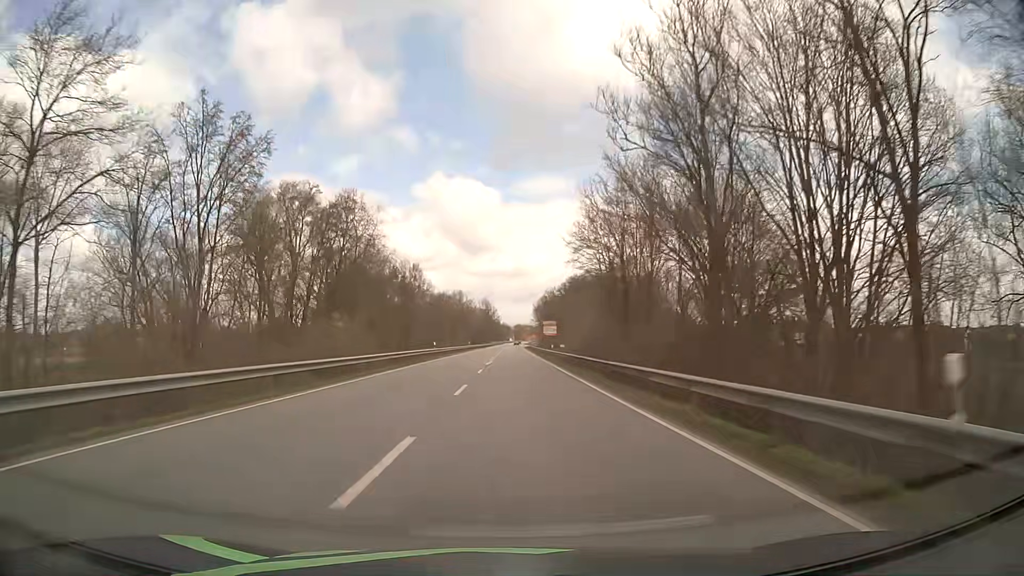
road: primary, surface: asphalt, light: Day
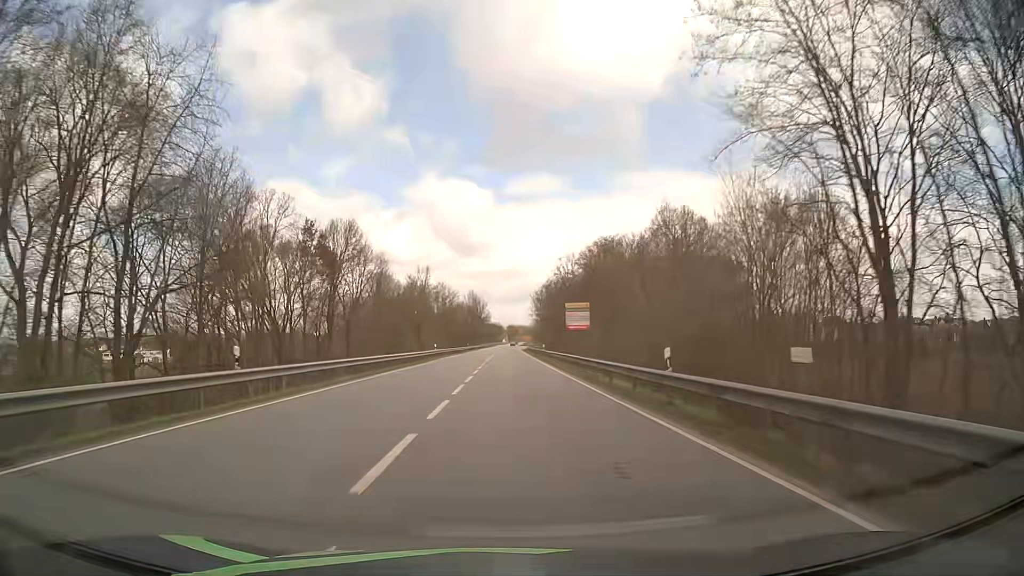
(+0.2, +42.2) m; +1°
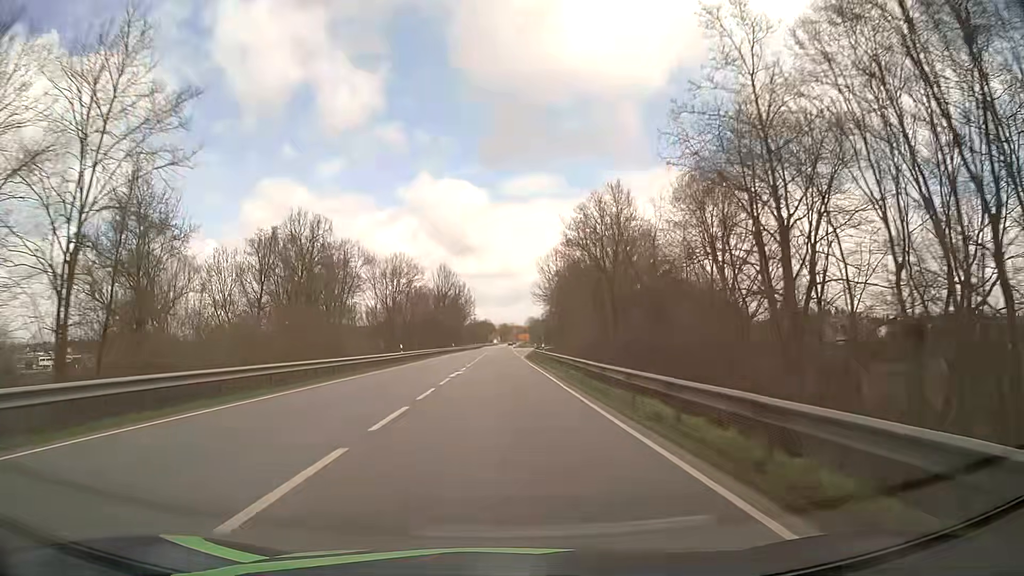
(+0.3, +67.6) m; 0°
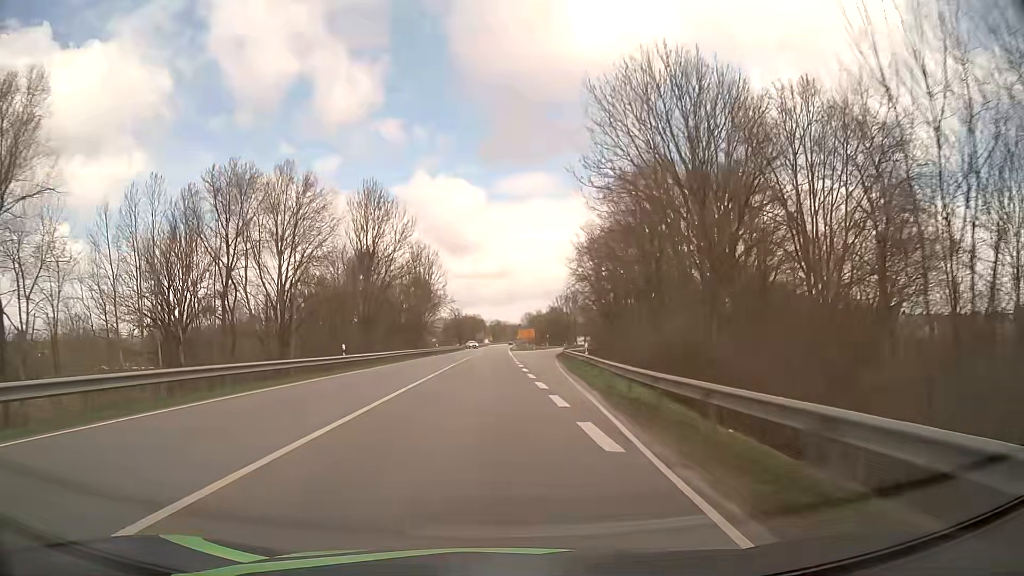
(+0.2, +65.8) m; +1°
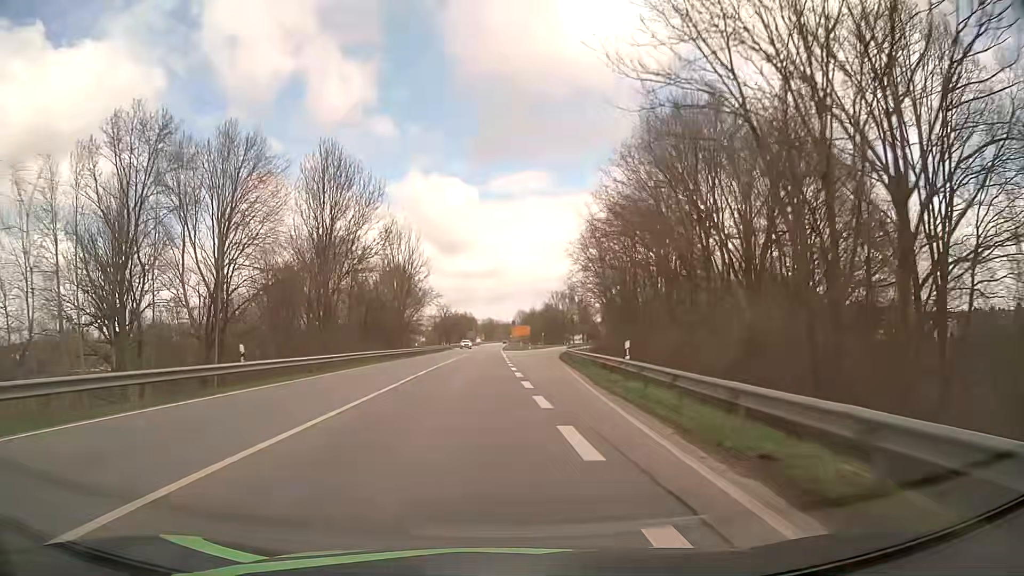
(+0.1, +12.7) m; +1°
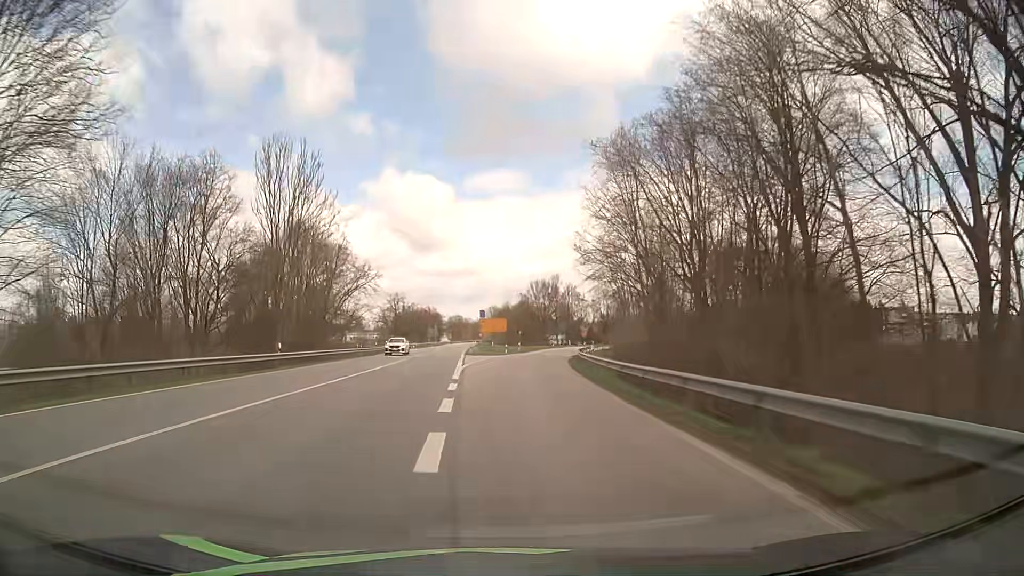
(+0.6, +36.6) m; +2°
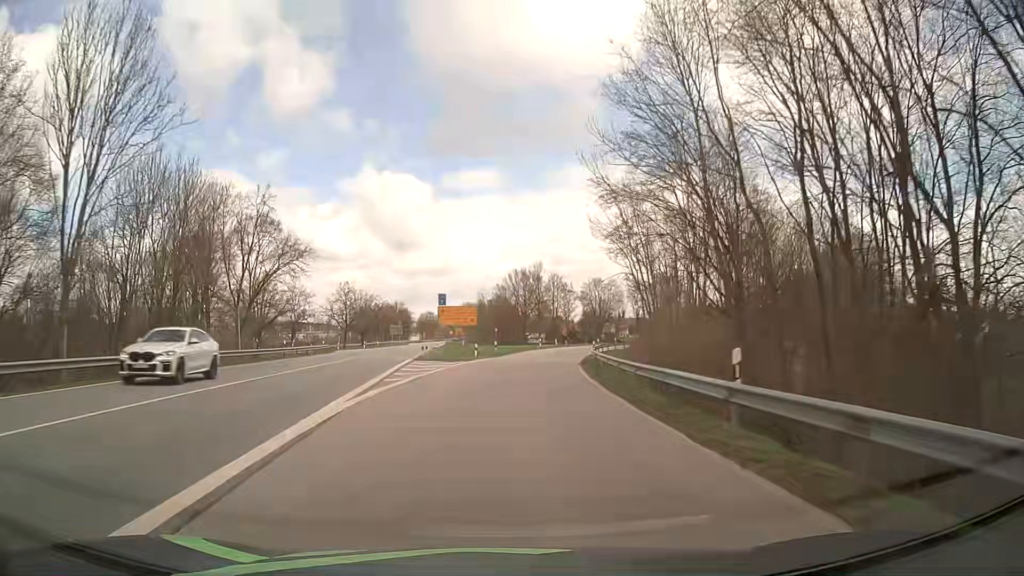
(+0.4, +23.1) m; +2°
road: primary_link
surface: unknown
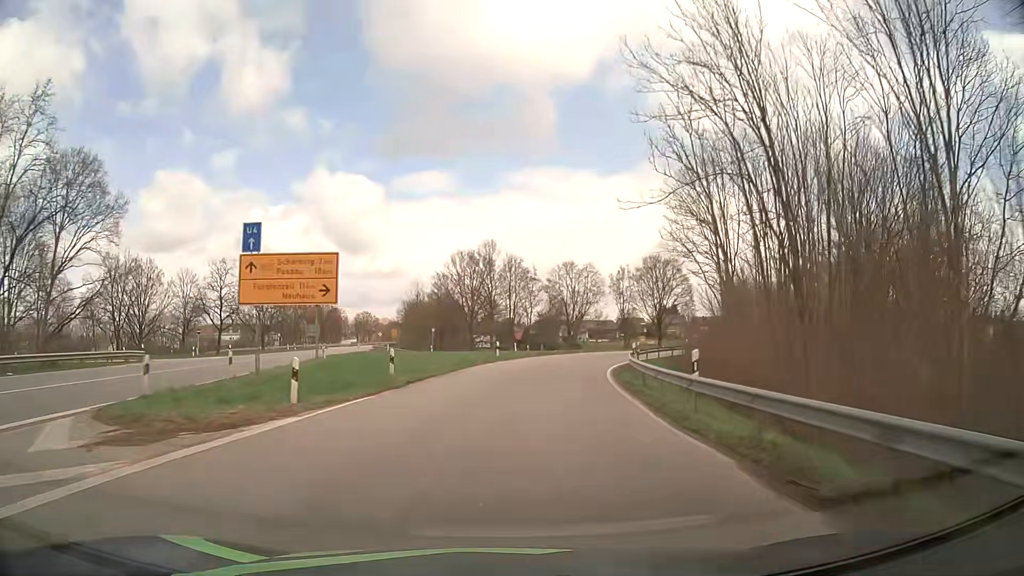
(+1.1, +32.6) m; +4°
